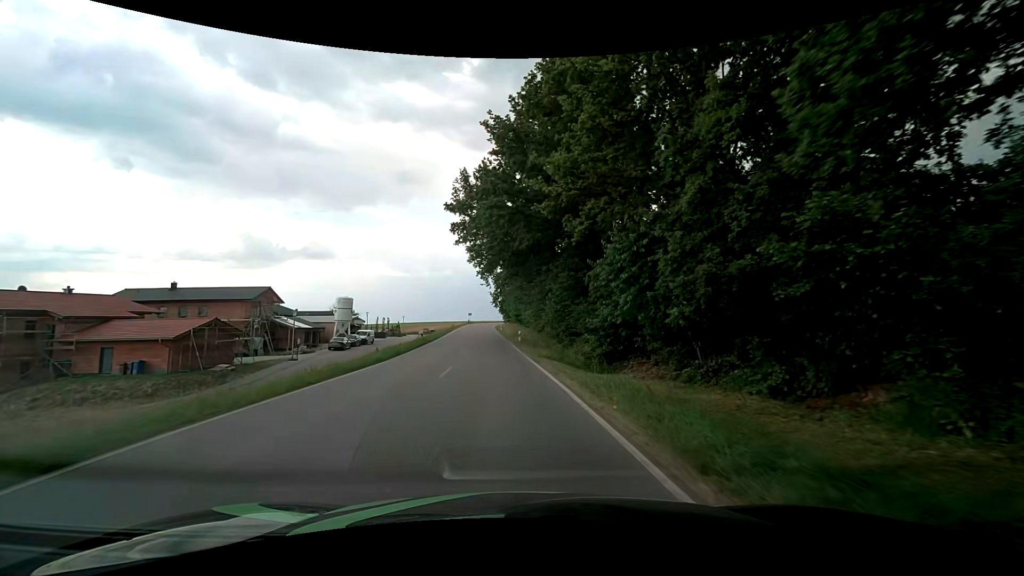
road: tertiary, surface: asphalt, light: Day
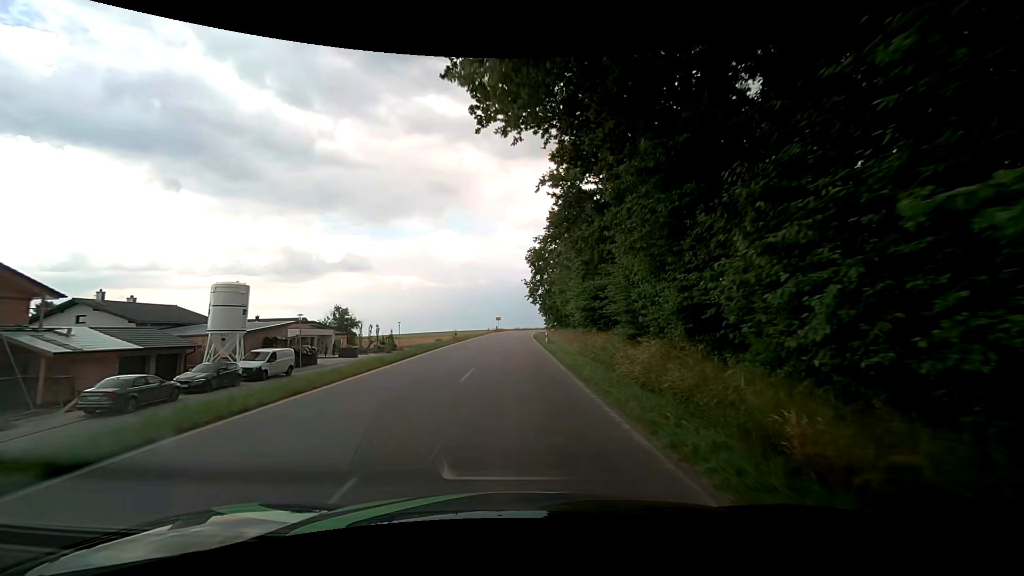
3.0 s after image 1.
(-1.7, +36.8) m; -4°
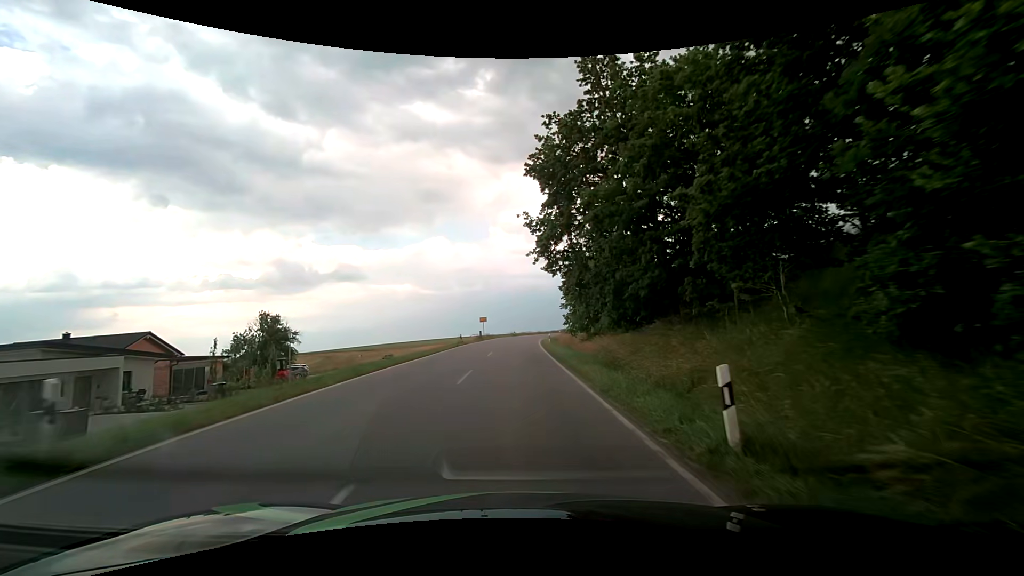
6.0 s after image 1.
(0.0, +36.1) m; 0°
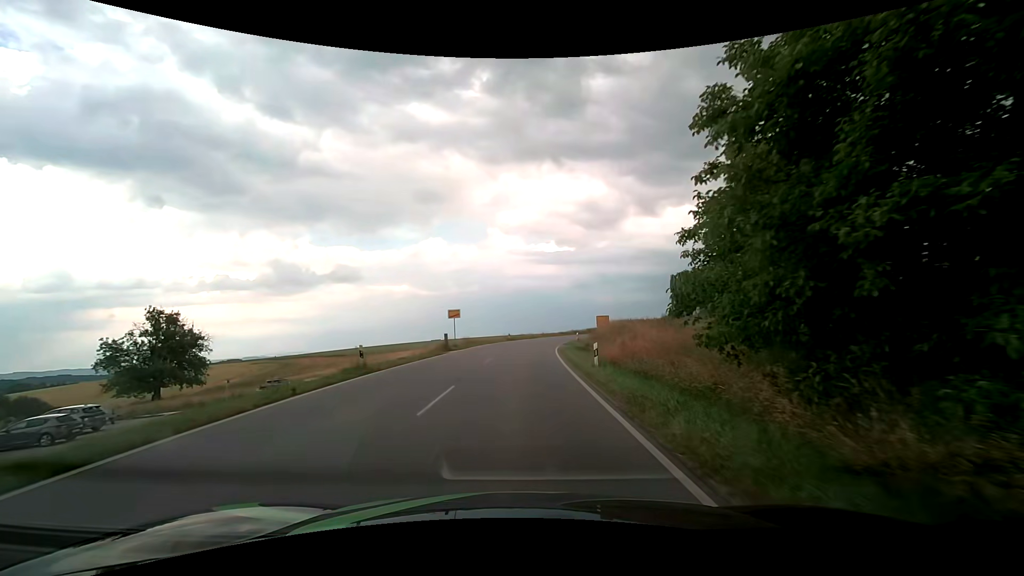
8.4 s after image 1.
(+0.2, +28.2) m; 0°
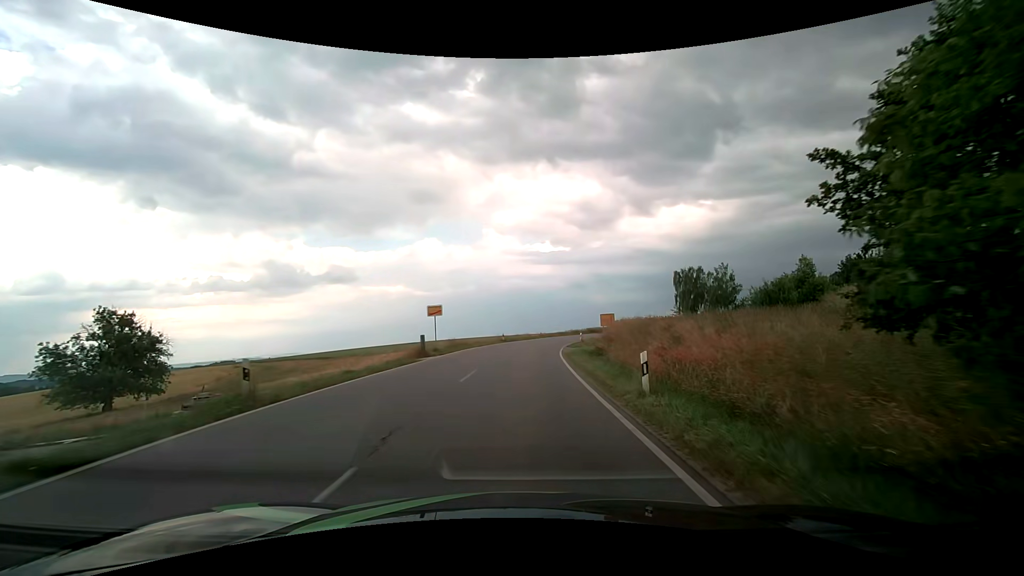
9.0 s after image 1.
(0.0, +7.0) m; 0°
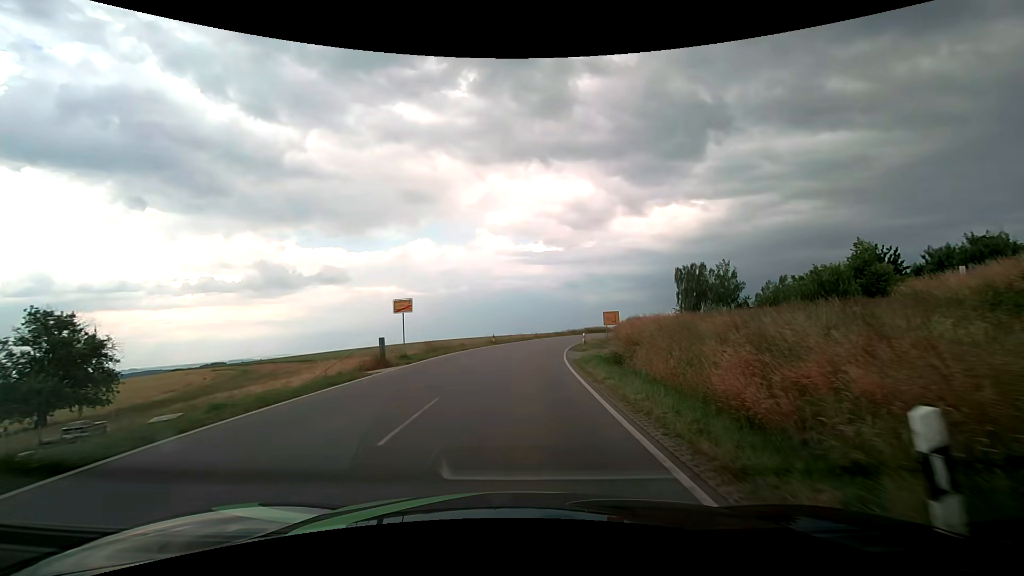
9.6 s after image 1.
(0.0, +7.0) m; +1°
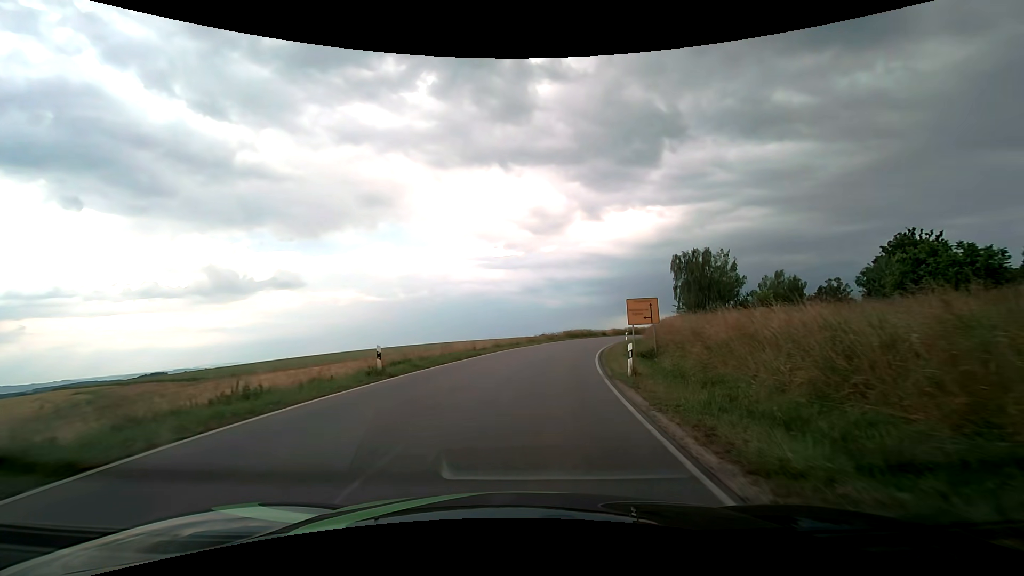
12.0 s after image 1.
(+0.8, +27.7) m; +4°
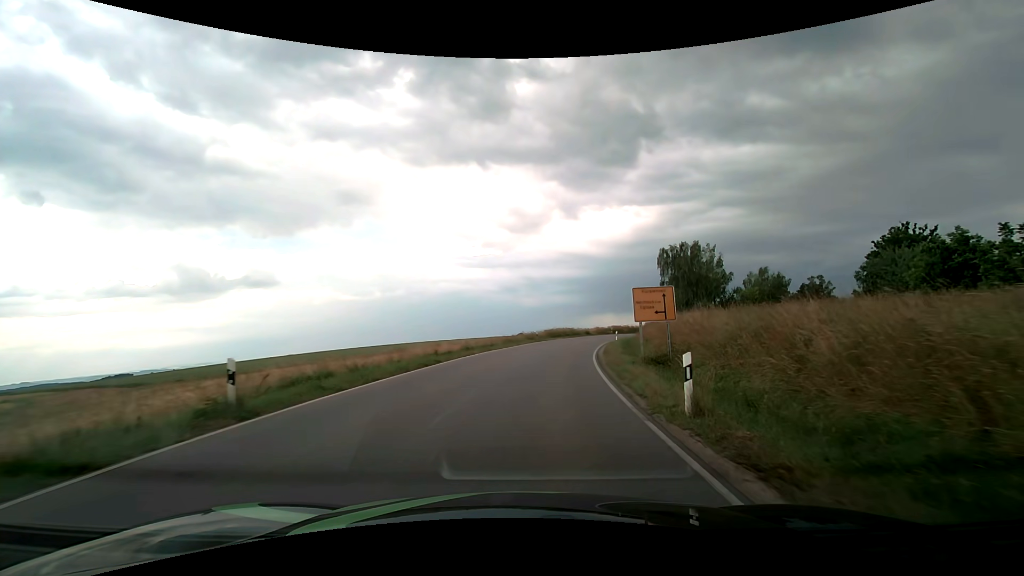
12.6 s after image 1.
(+0.2, +6.9) m; +3°
(0, +10) (+1, +20) (+3, +30) (+5, +40) (+7, +49) (+10, +59) (+13, +68) (+17, +78) (+21, +87) (+26, +96) m
